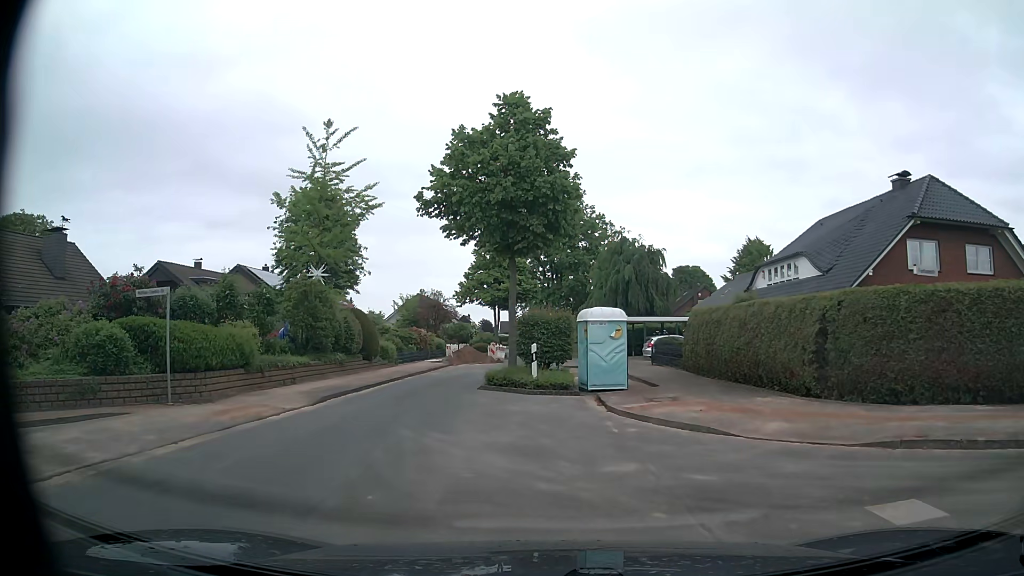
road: residential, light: Day
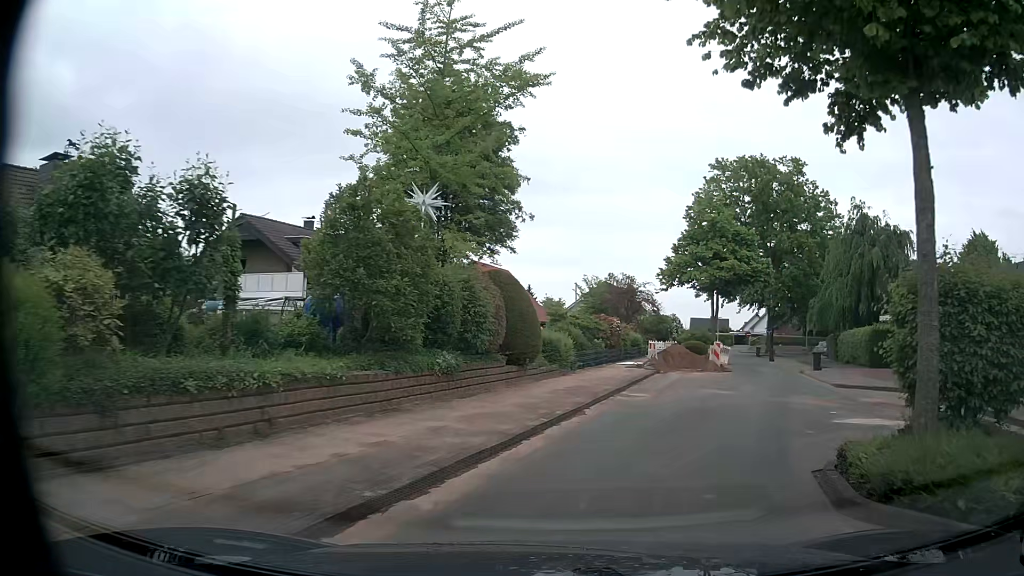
(-2.7, +13.7) m; -19°
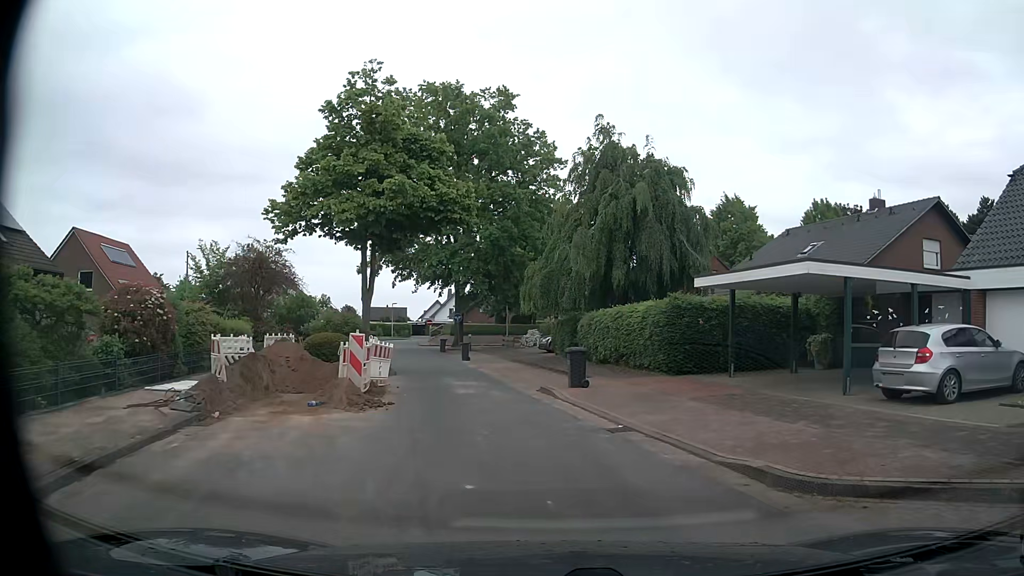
(+4.2, +16.4) m; +30°
